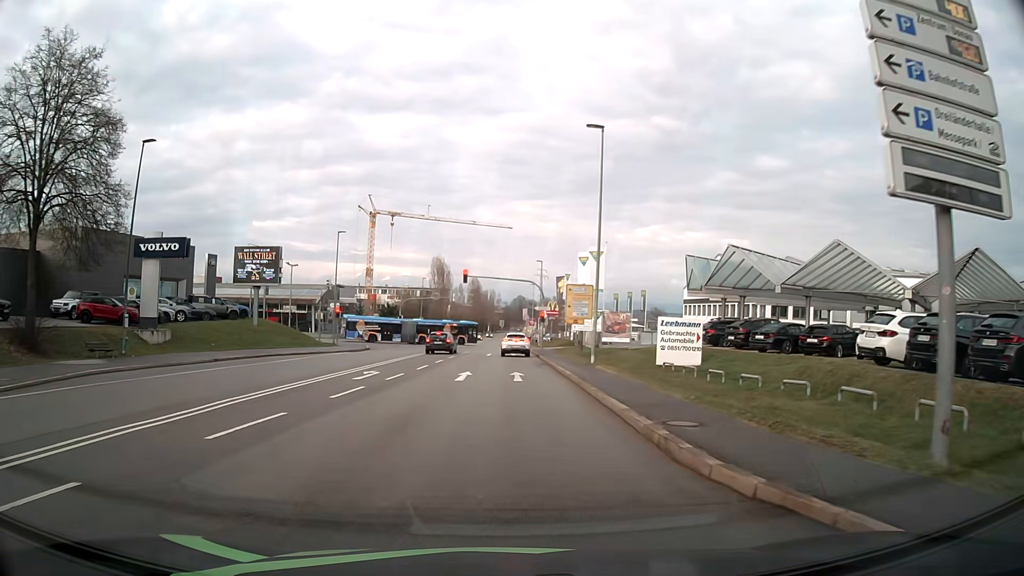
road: secondary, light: Day
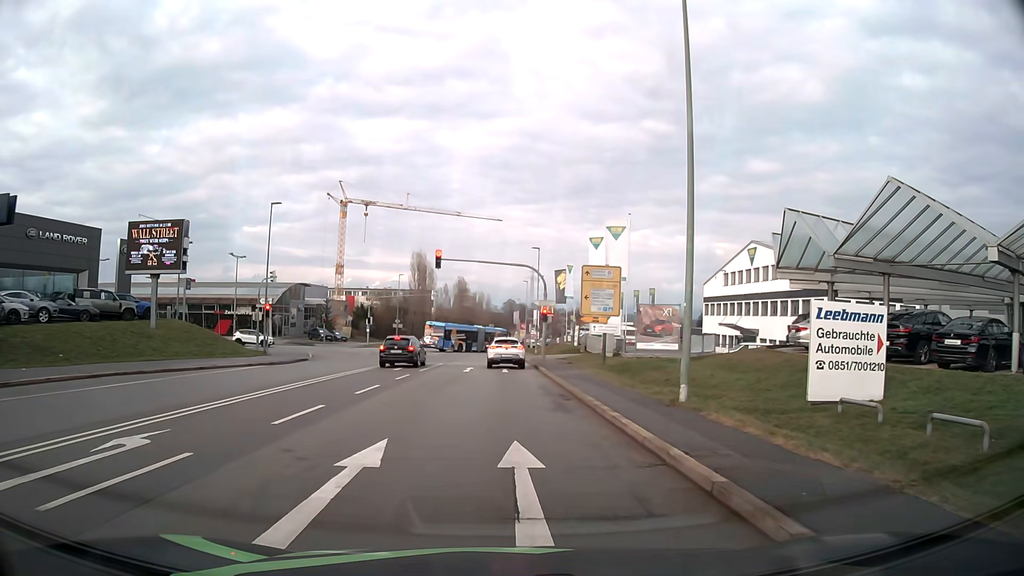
(+0.1, +15.5) m; +1°
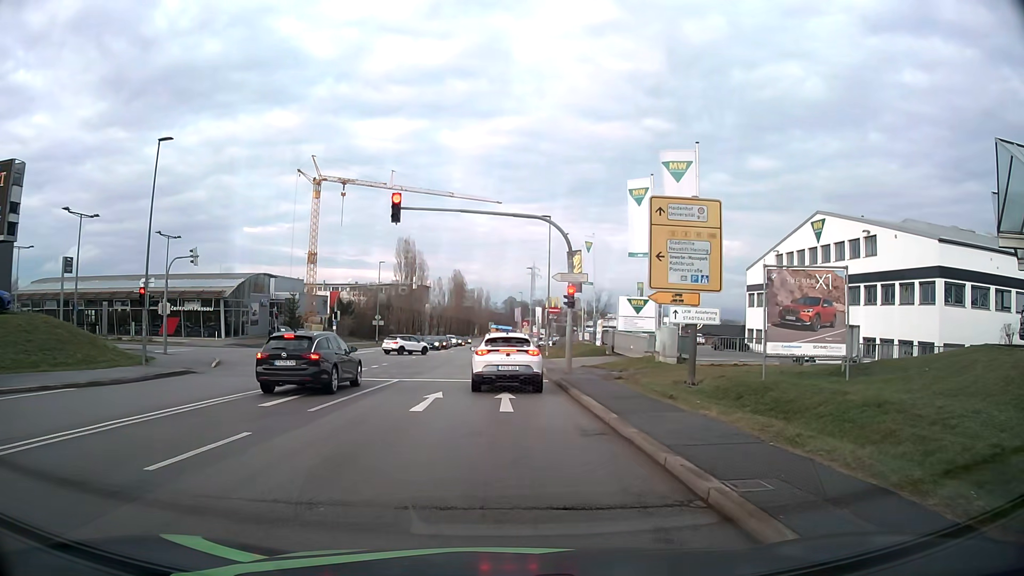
(0.0, +15.9) m; 0°
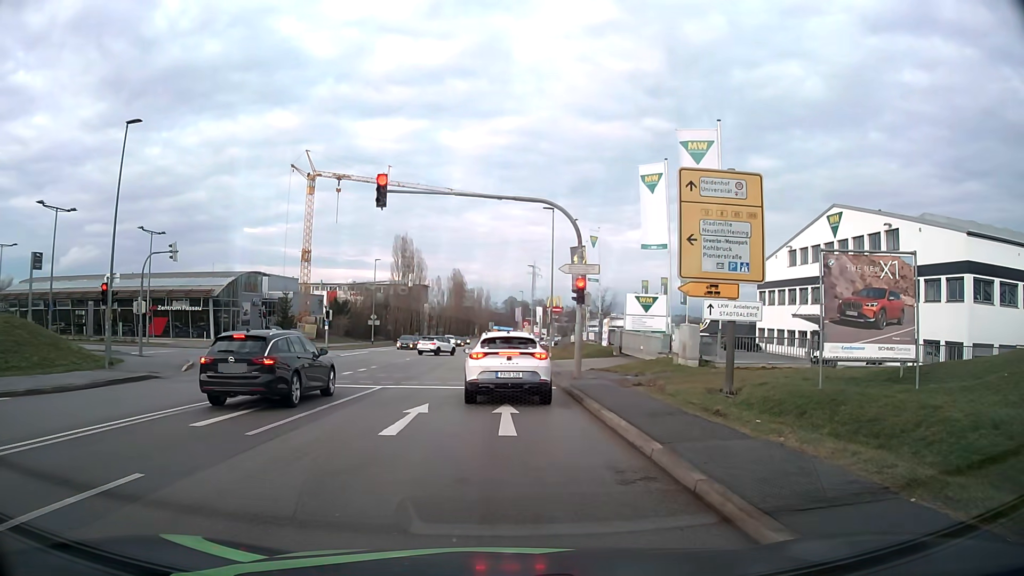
(0.0, +3.0) m; -1°
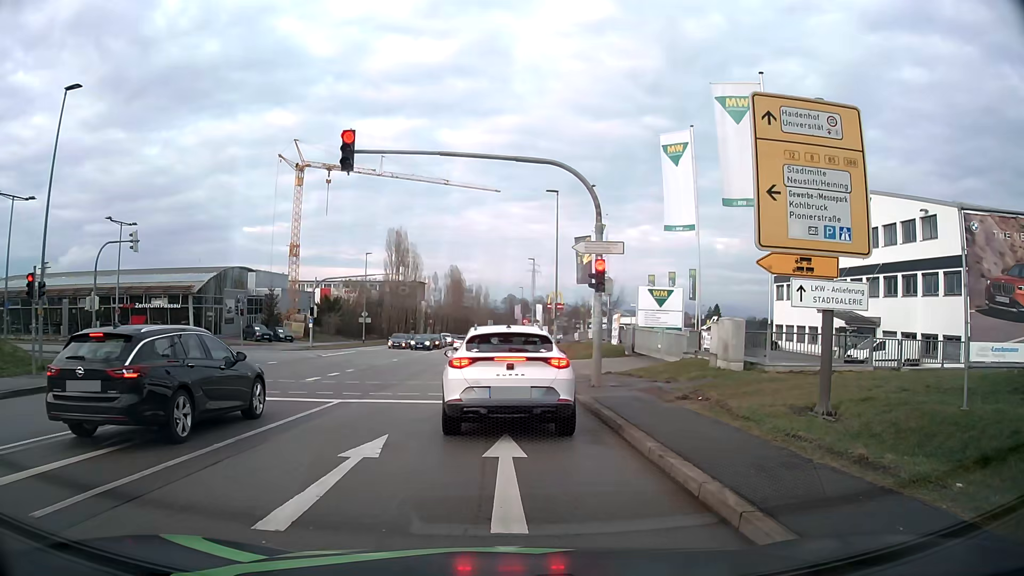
(0.0, +4.6) m; 0°
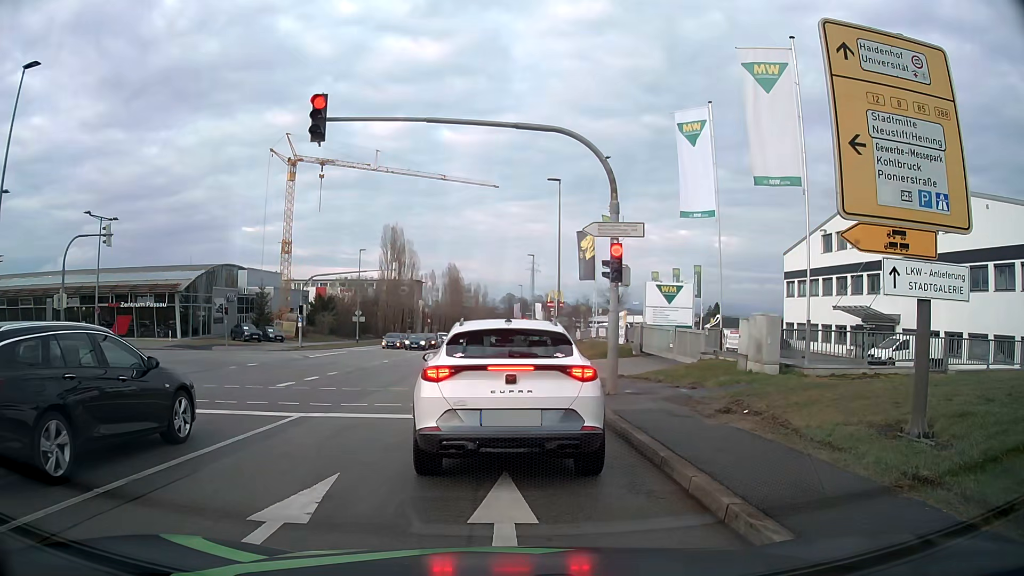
(0.0, +2.6) m; +1°
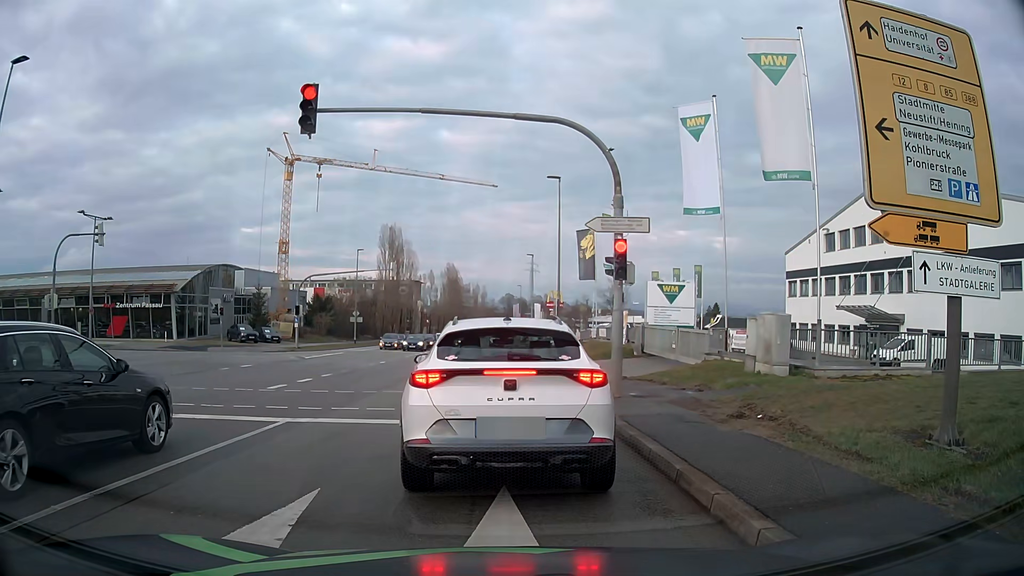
(0.0, +0.6) m; 0°
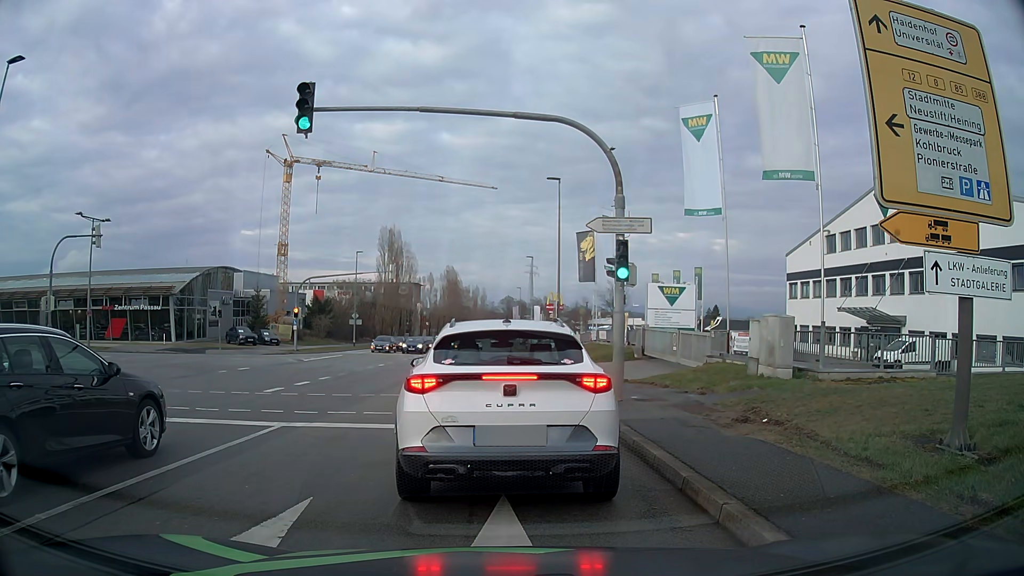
(0.0, +0.3) m; 0°
(0, +10) (0, +20) (0, +30) (0, +40) (0, +50) (-1, +60) (-1, +70) (-1, +80) (-1, +90) (-1, +100) m
